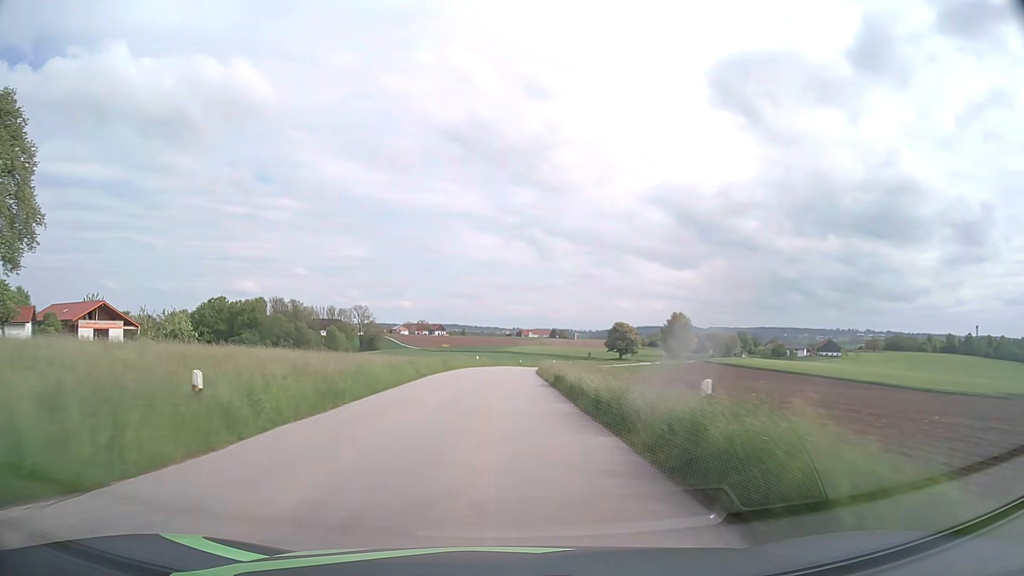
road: tertiary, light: Day
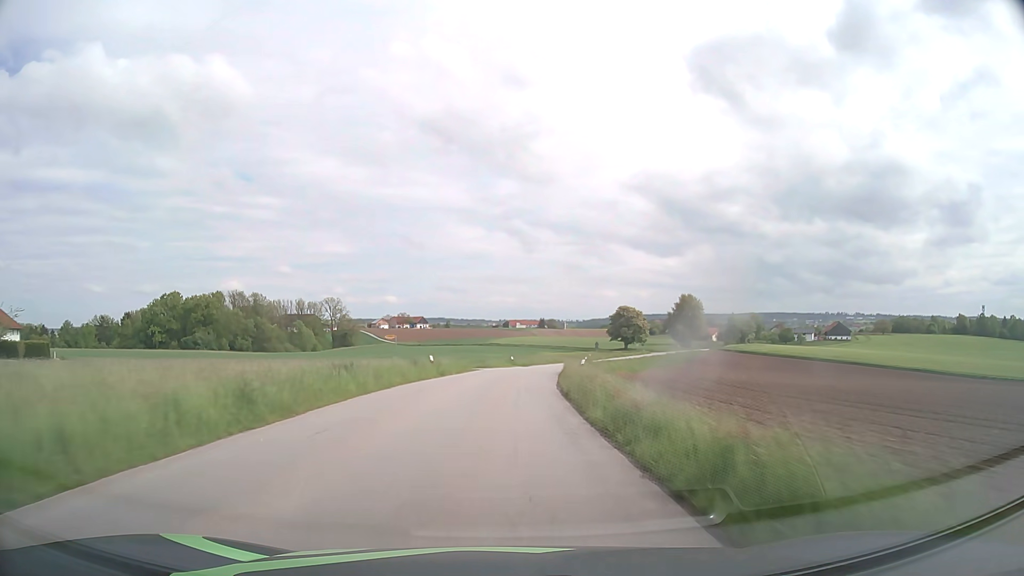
(+0.3, +32.1) m; +1°
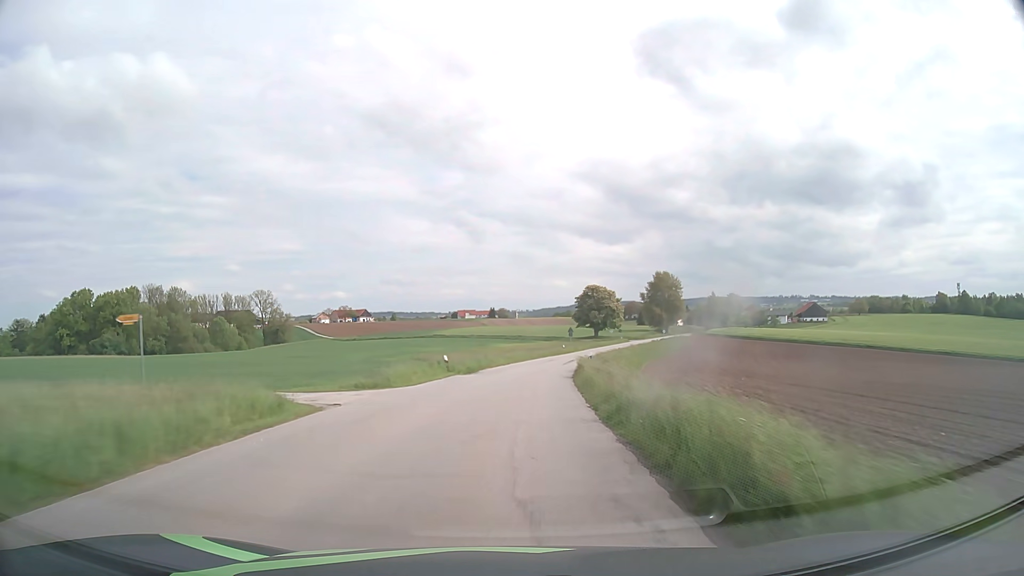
(+1.0, +32.1) m; +4°
(0, +10) (+1, +20) (+1, +30) (+3, +40) (+4, +50) (+6, +60) (+8, +69) (+10, +79) (+13, +89) (+16, +98) m
